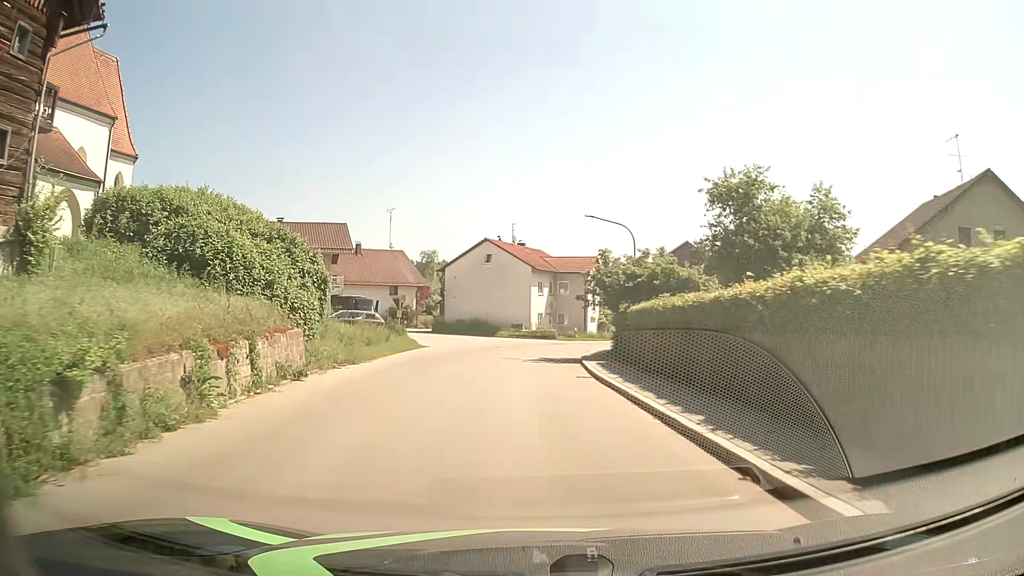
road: secondary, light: Day
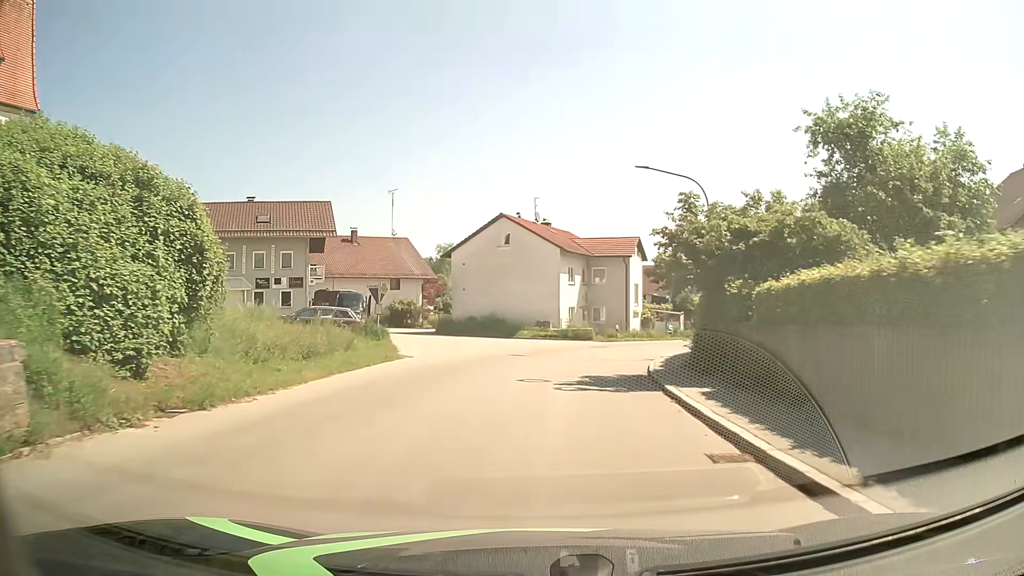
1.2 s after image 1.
(-0.3, +11.5) m; -2°
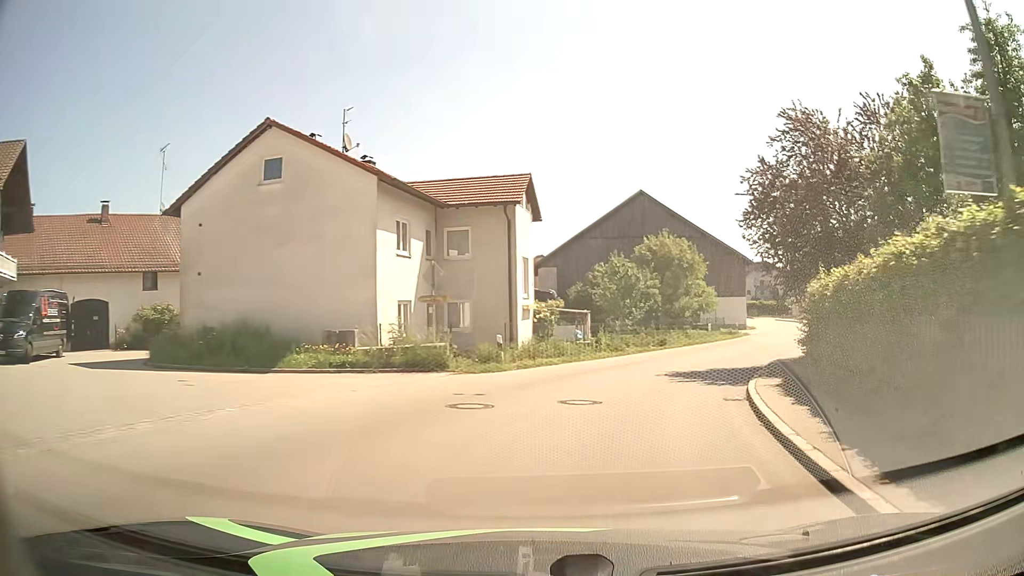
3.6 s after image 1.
(+1.7, +22.4) m; +13°
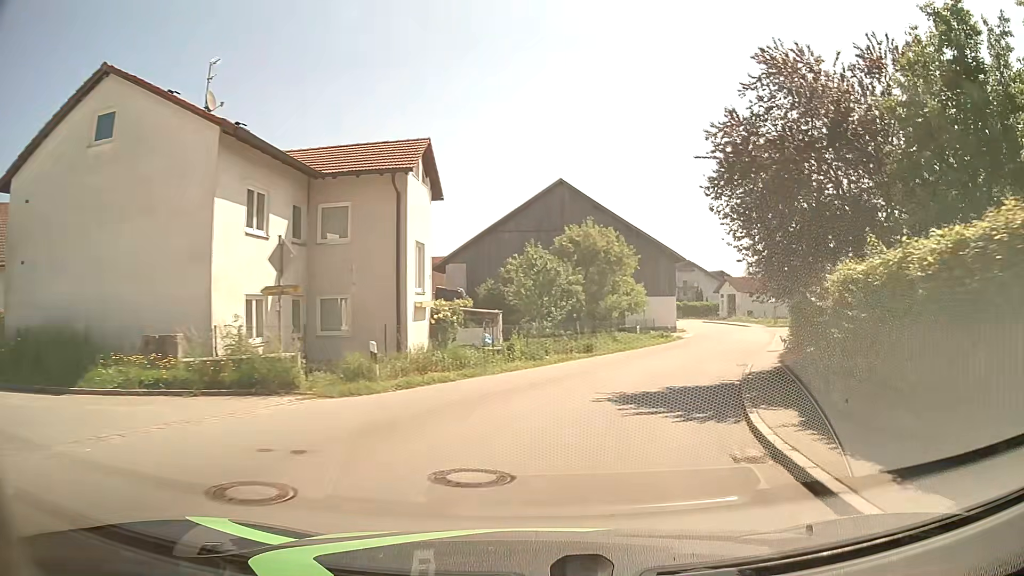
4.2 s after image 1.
(+0.3, +5.6) m; +7°
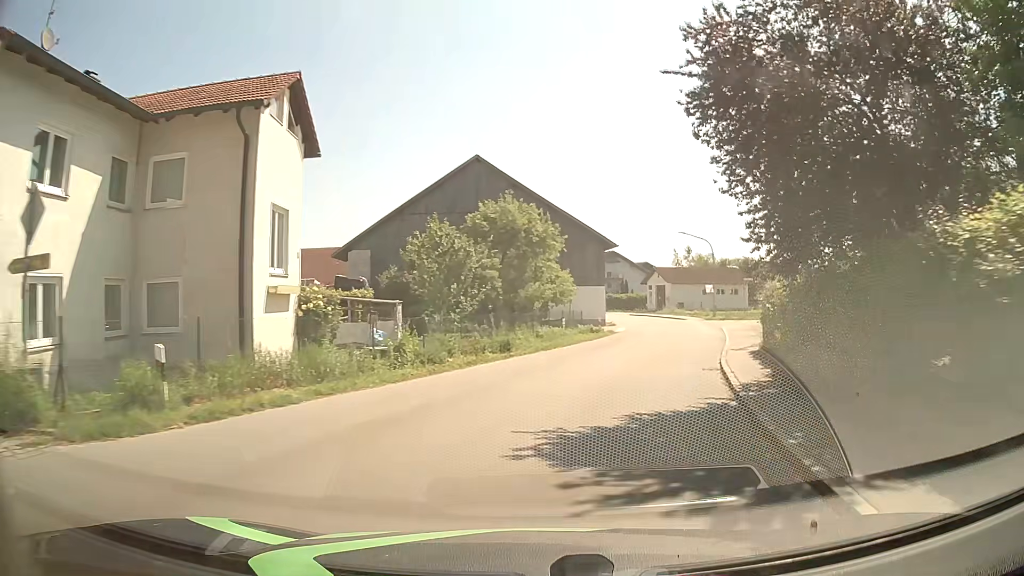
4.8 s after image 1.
(+0.4, +5.8) m; +7°
